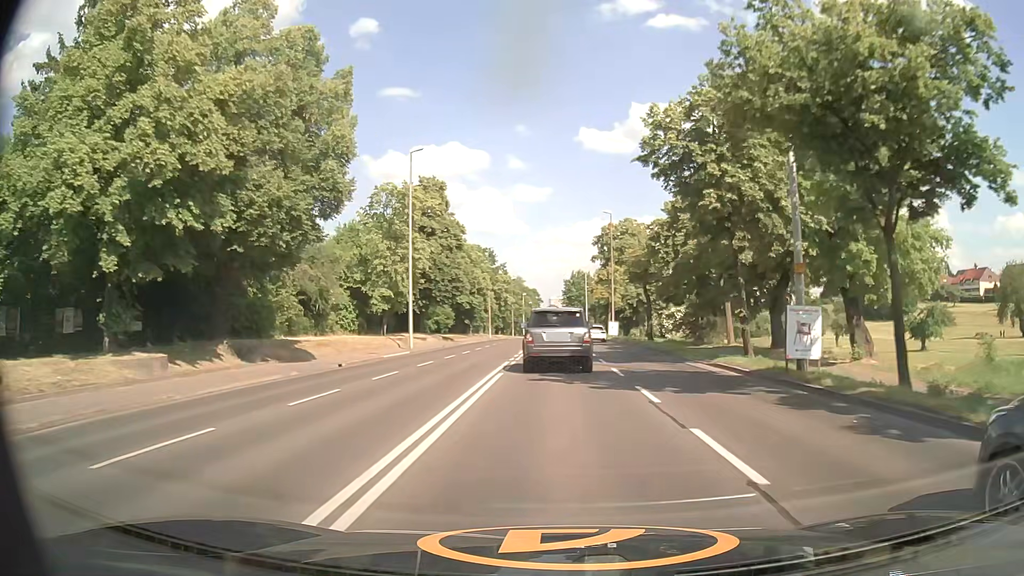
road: primary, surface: asphalt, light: Day
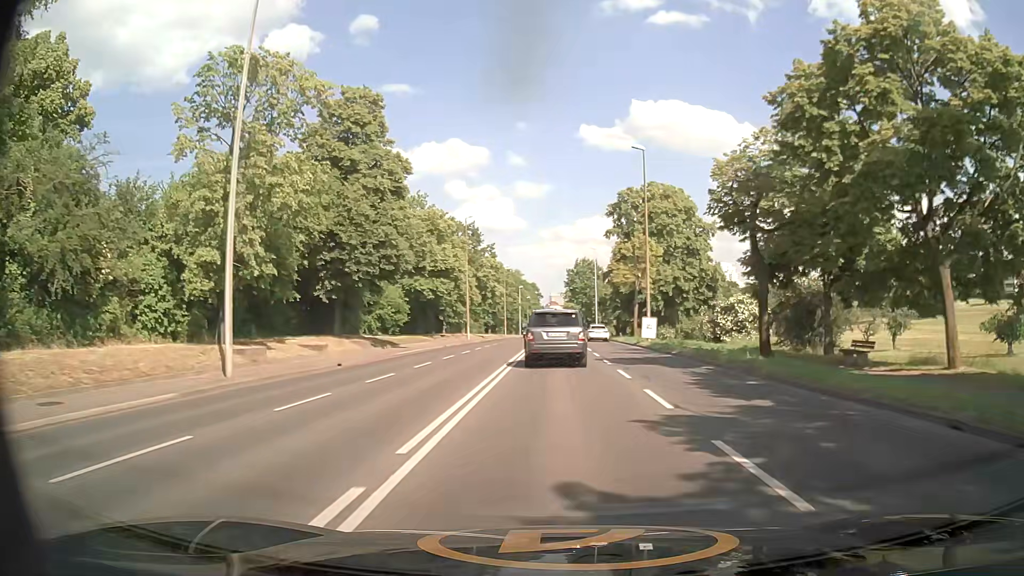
(0.0, +24.9) m; 0°
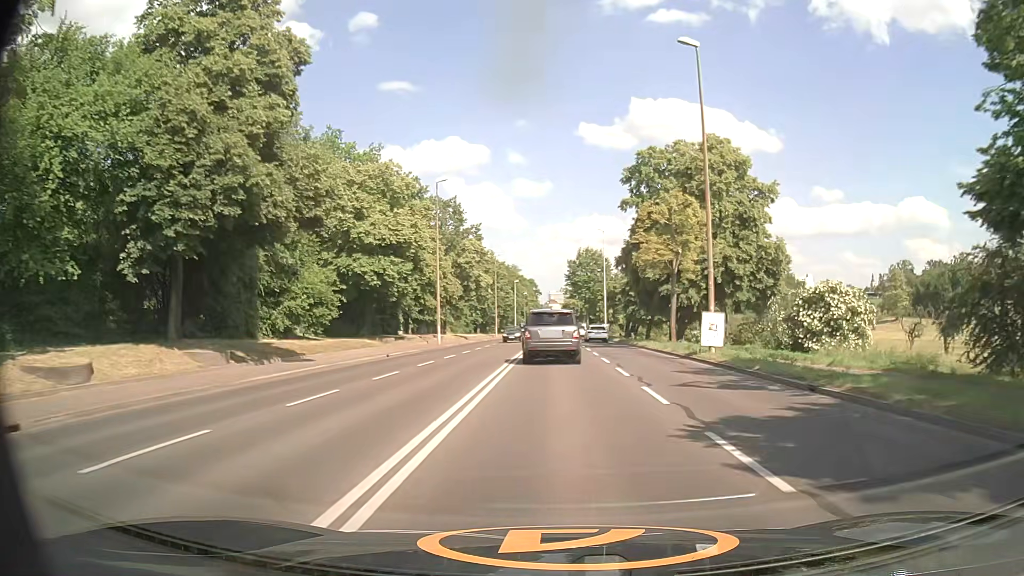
(-0.1, +17.4) m; 0°
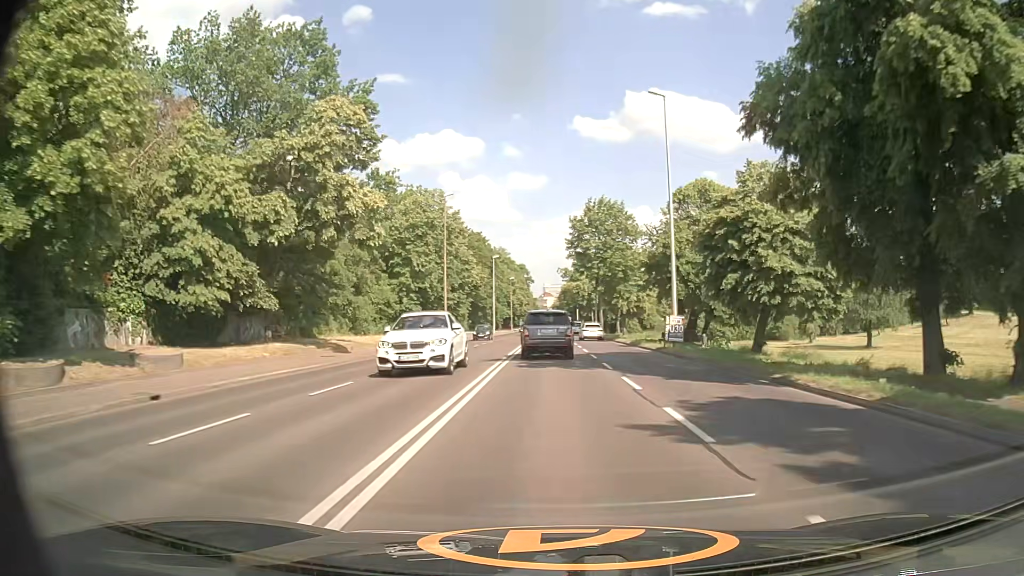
(+0.2, +45.8) m; +1°
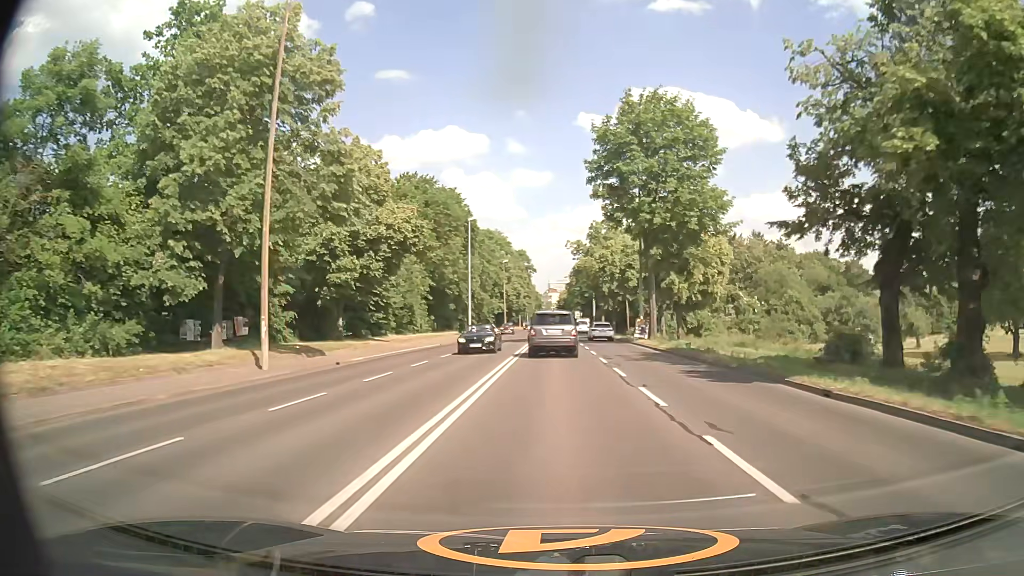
(-0.3, +38.4) m; 0°
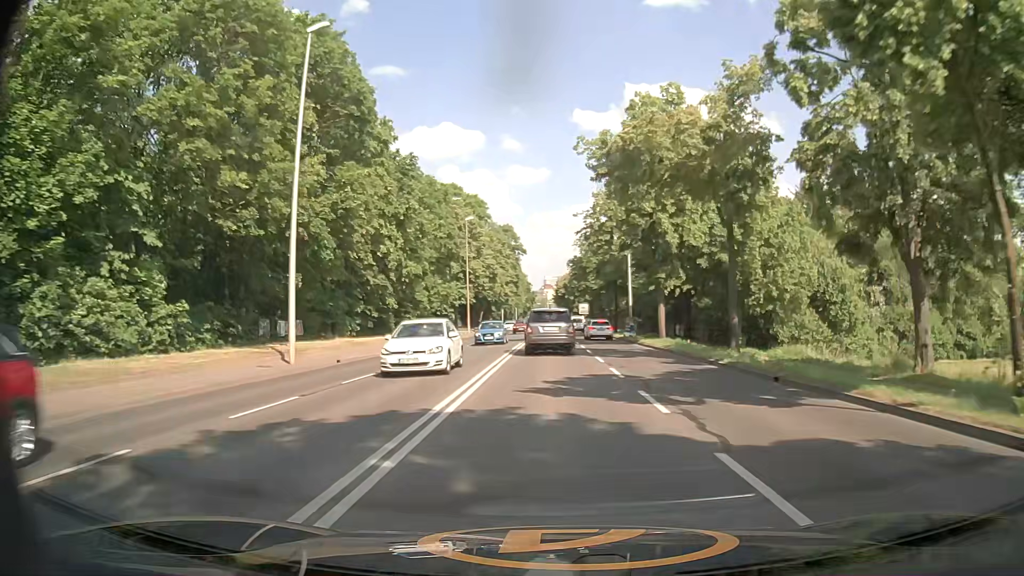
(+0.1, +48.9) m; 0°
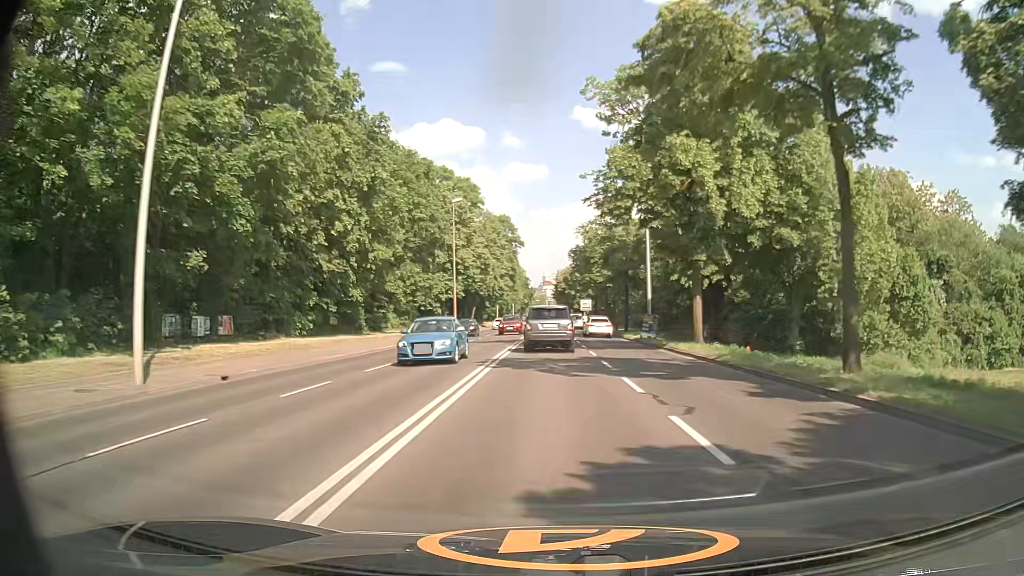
(0.0, +9.6) m; -1°
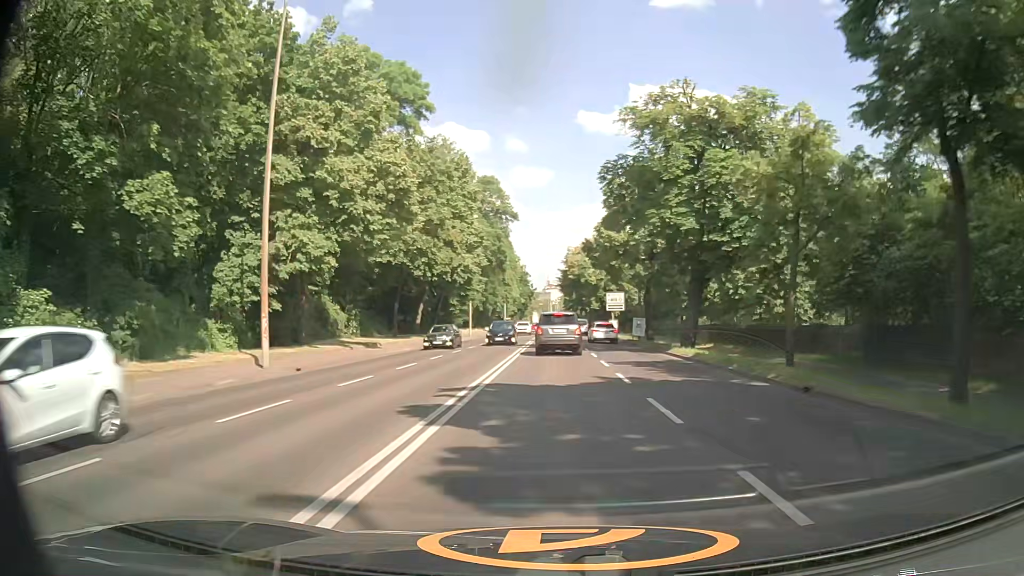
(0.0, +44.7) m; 0°
(0, +10) (0, +20) (0, +30) (0, +40) (0, +50) (0, +60) (0, +70) (0, +80) (0, +90) (0, +100) m
